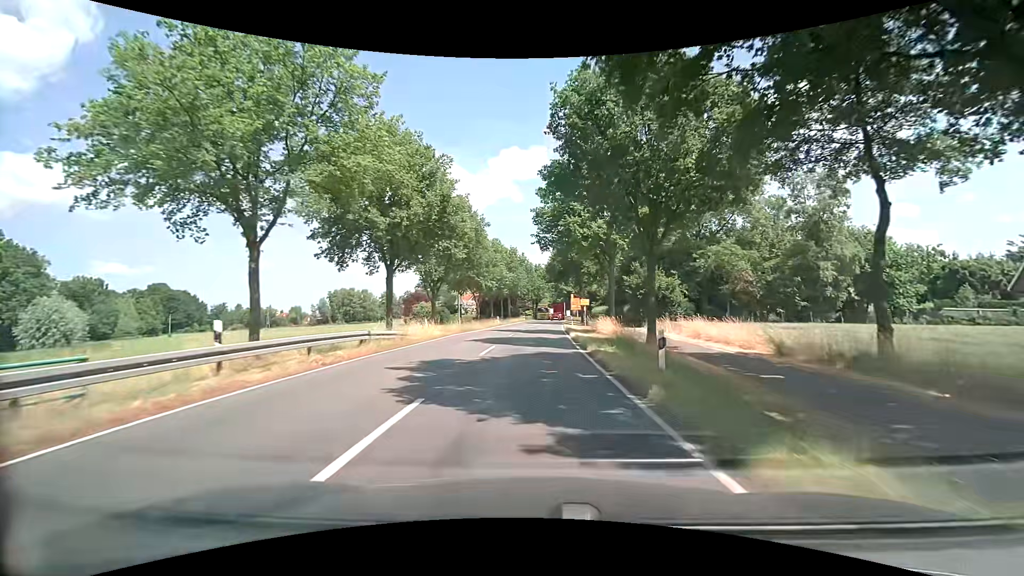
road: secondary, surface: asphalt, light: Day
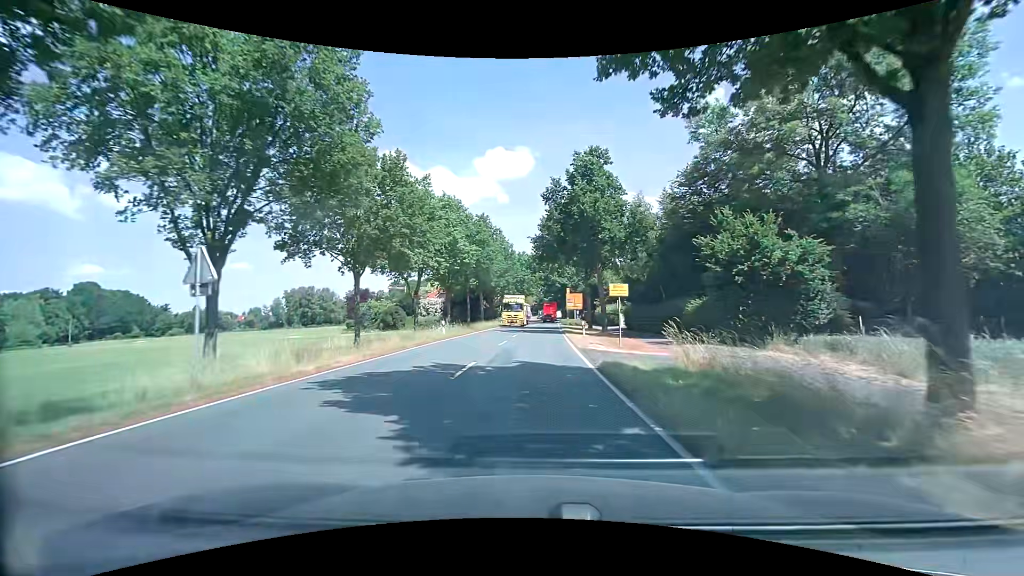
(+0.7, +29.0) m; +3°
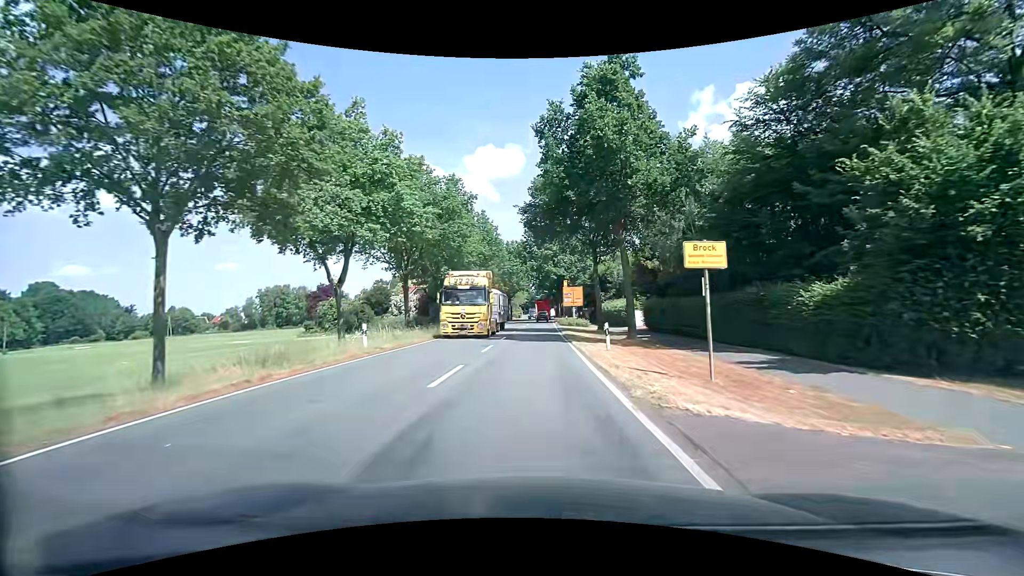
(0.0, +13.7) m; +1°
